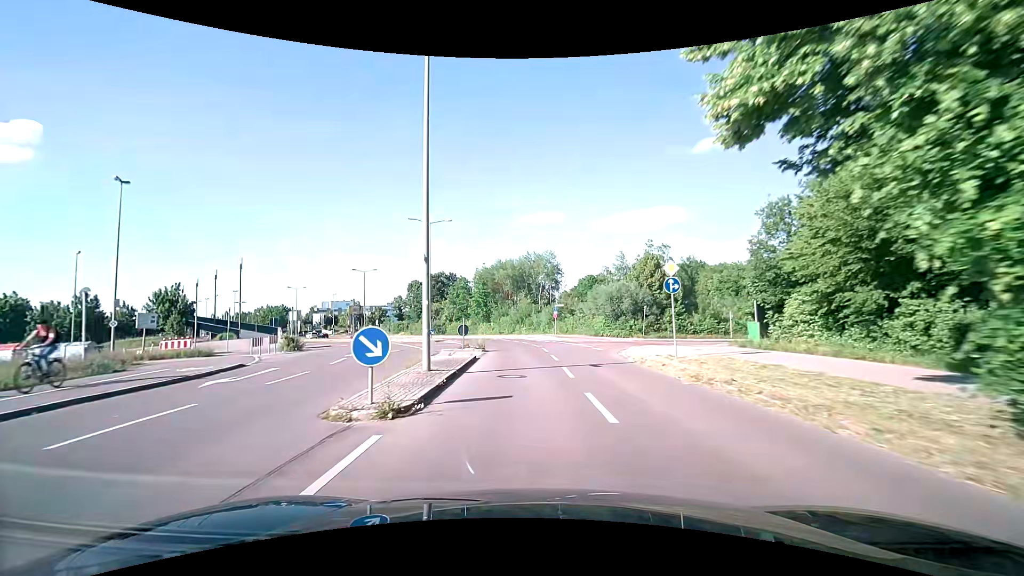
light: Day
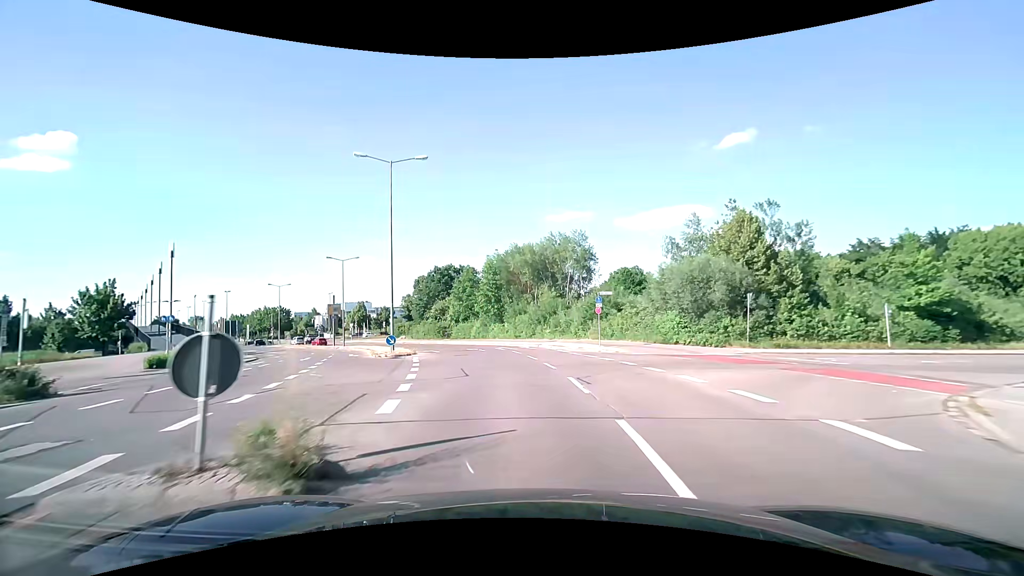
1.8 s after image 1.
(-0.2, +20.7) m; -2°
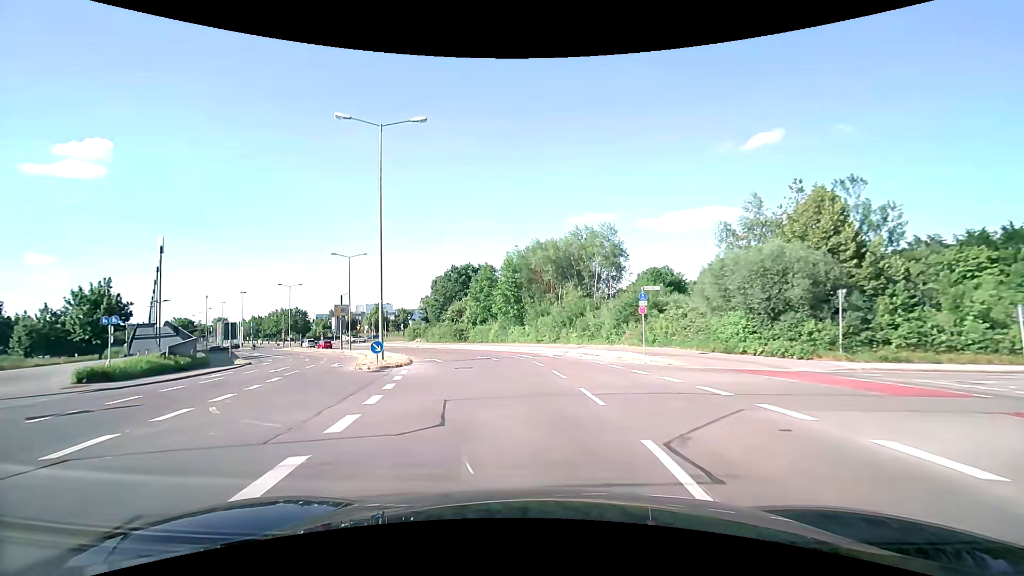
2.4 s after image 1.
(-0.1, +6.7) m; -2°
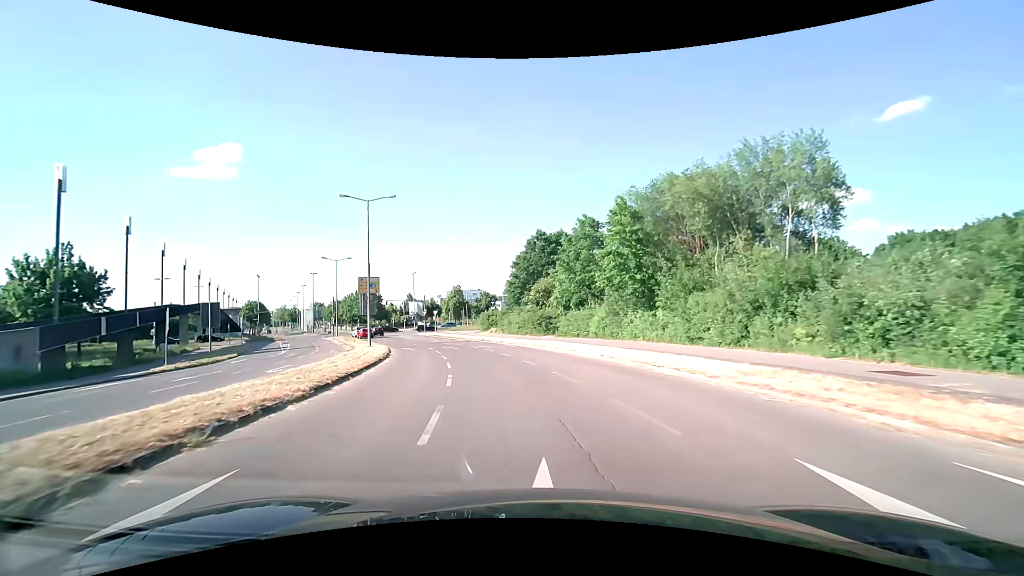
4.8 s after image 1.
(-2.7, +26.6) m; -11°
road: tertiary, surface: asphalt
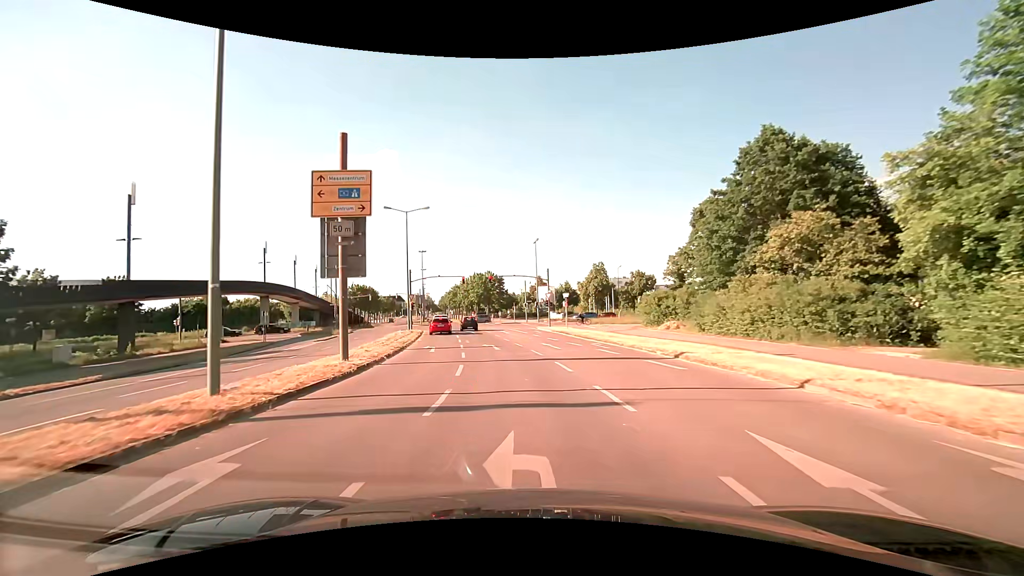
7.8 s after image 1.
(-5.0, +33.6) m; -16°
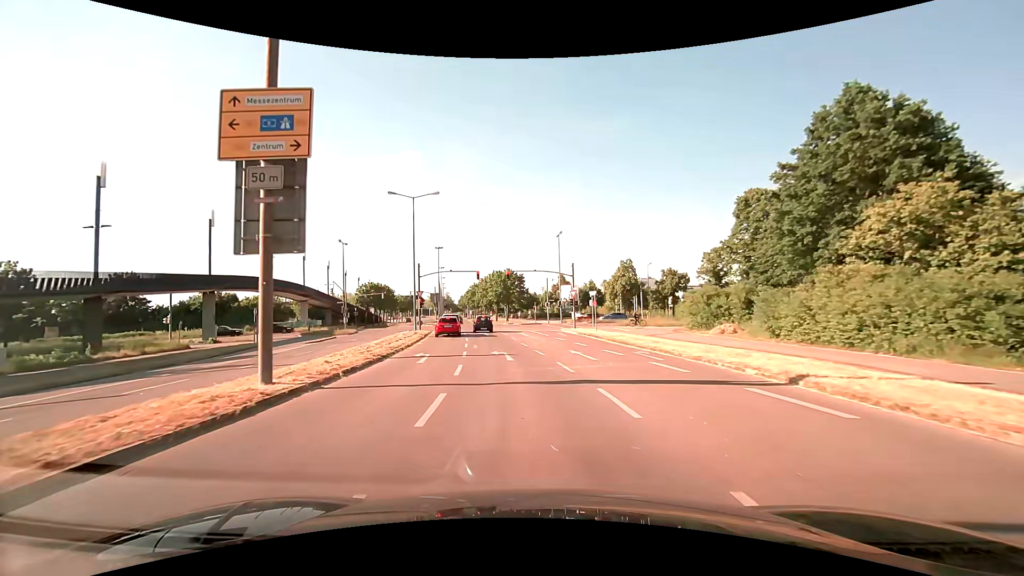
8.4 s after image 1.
(-0.1, +6.2) m; -3°
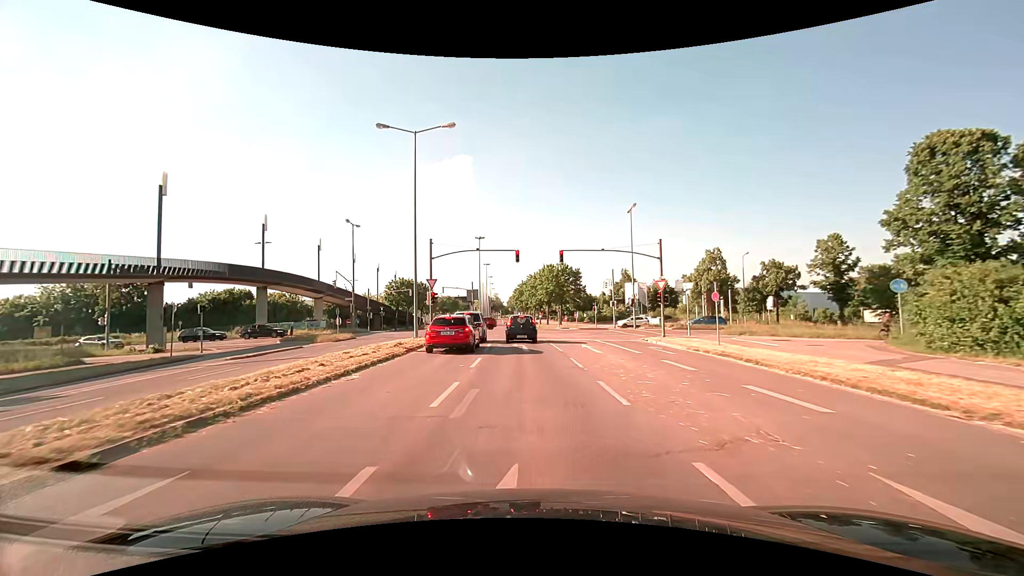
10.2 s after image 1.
(-0.8, +16.7) m; -6°
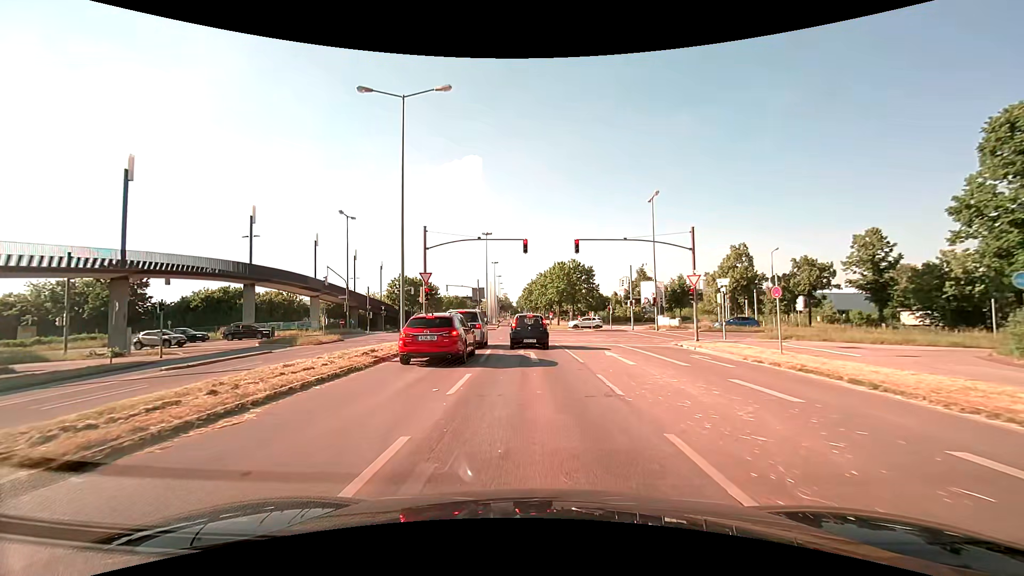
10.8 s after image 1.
(0.0, +4.8) m; -1°
(0, +10) (0, +20) (-1, +30) (-2, +40) (-6, +49) (-13, +56) (-22, +61) (-31, +62) (-41, +62) (-51, +61) m
